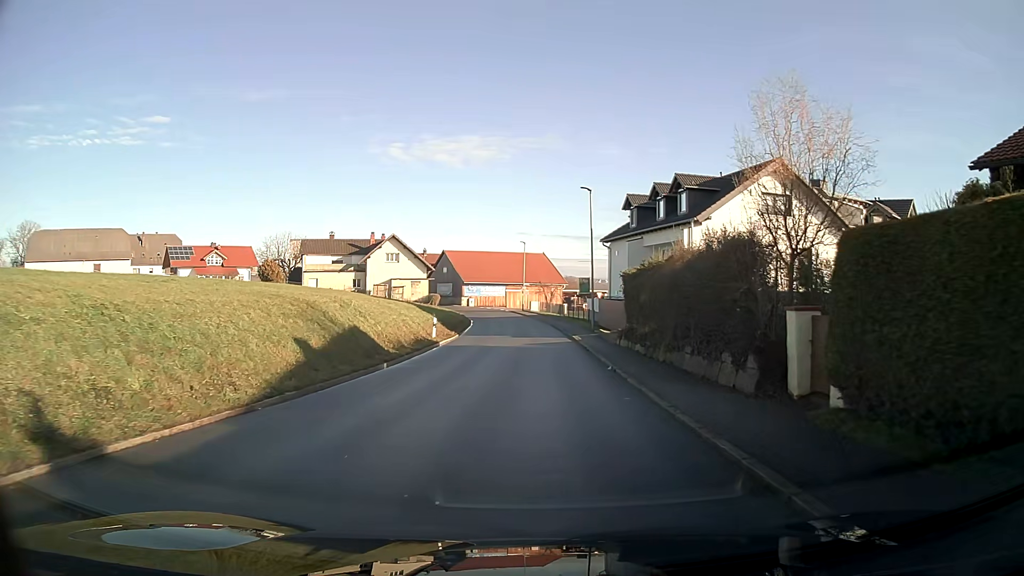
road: tertiary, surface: asphalt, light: Day
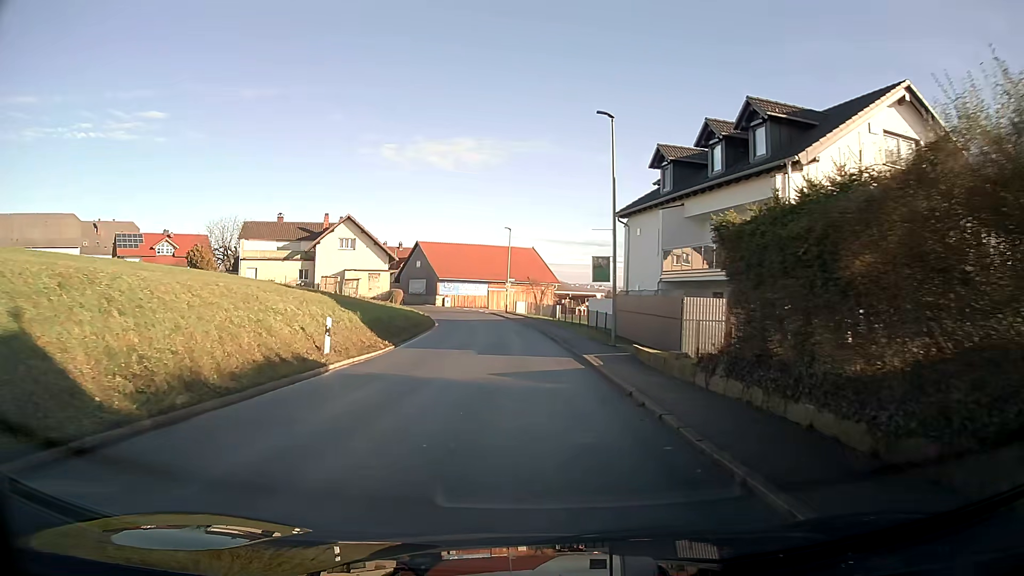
(+0.2, +14.9) m; +1°
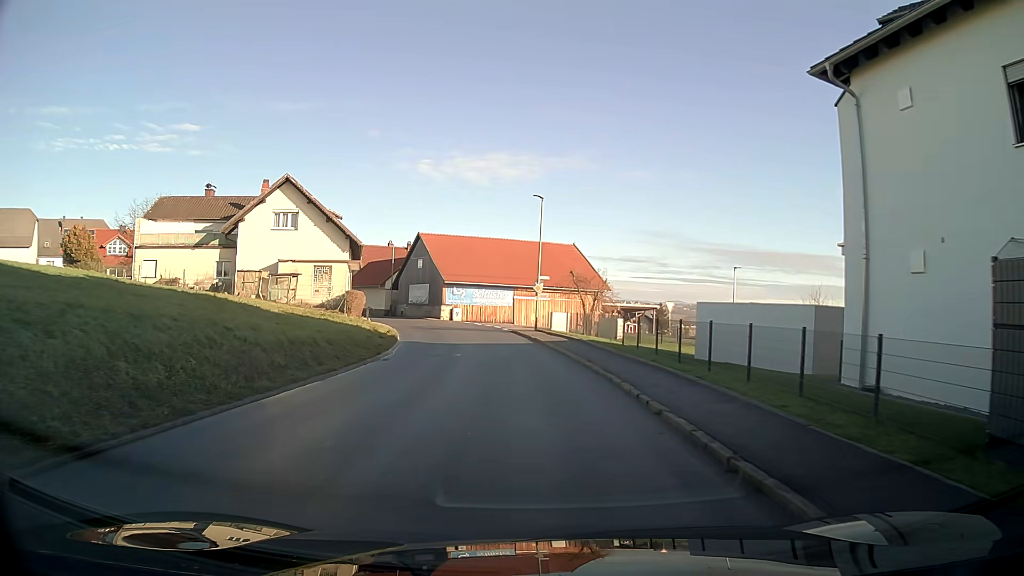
(-0.6, +23.7) m; -3°
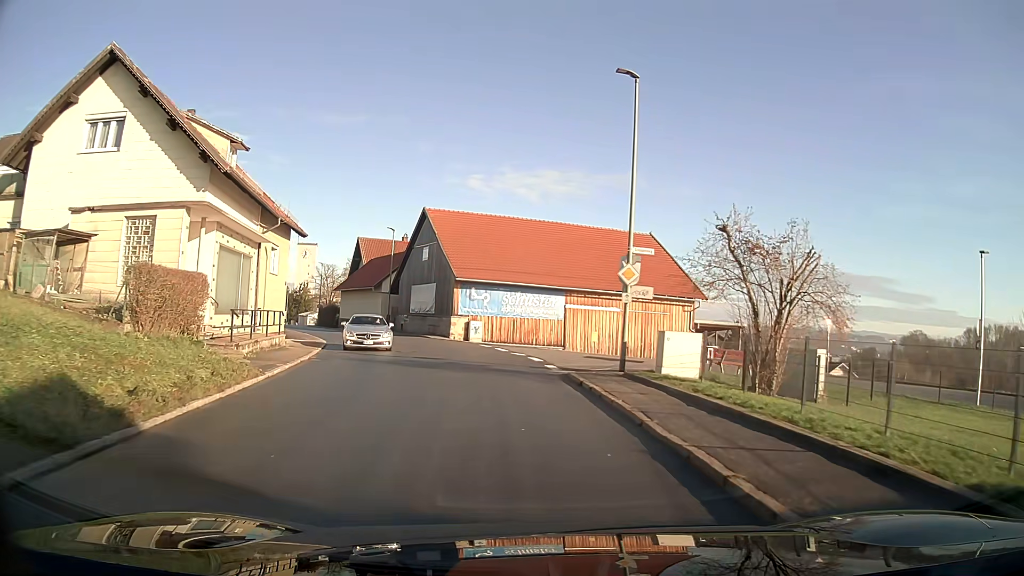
(-0.8, +22.9) m; -4°
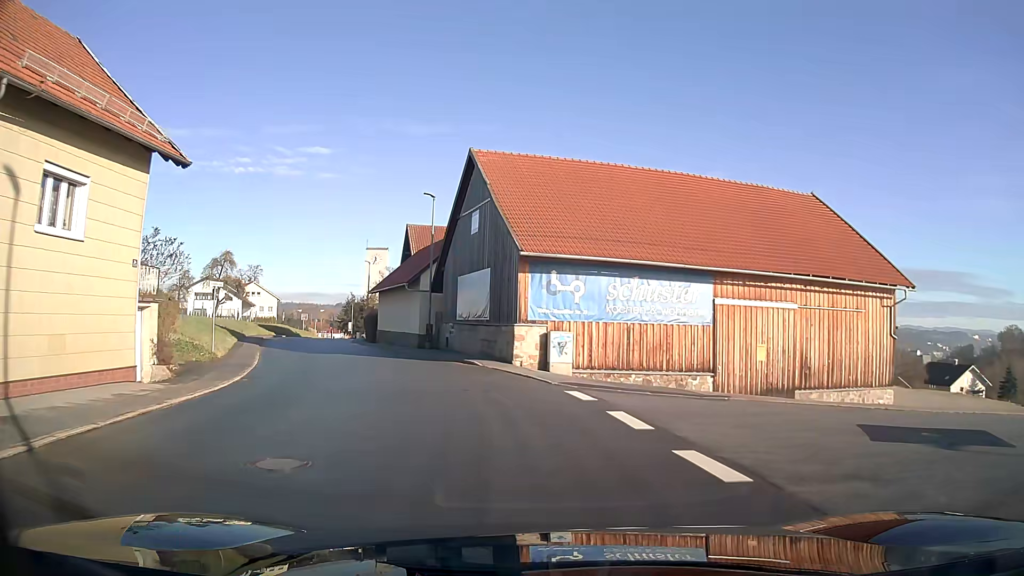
(-1.2, +18.1) m; -9°
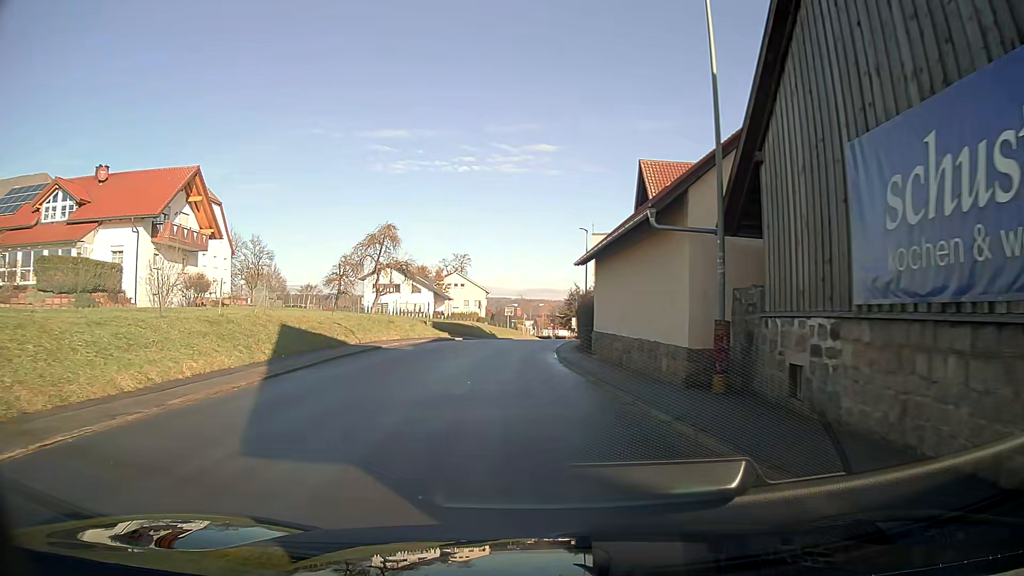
(-3.9, +22.5) m; -19°
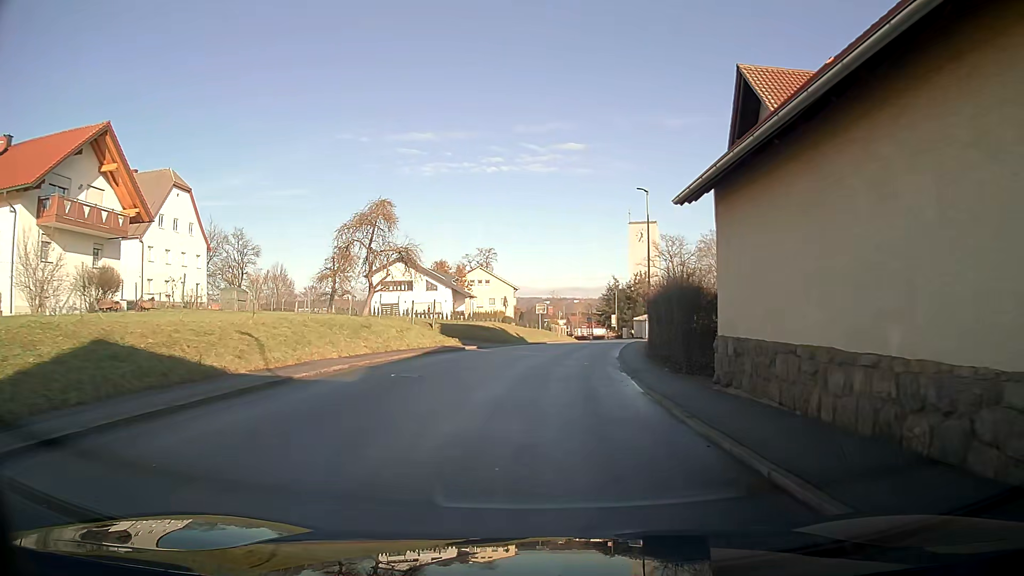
(-0.4, +14.1) m; -2°
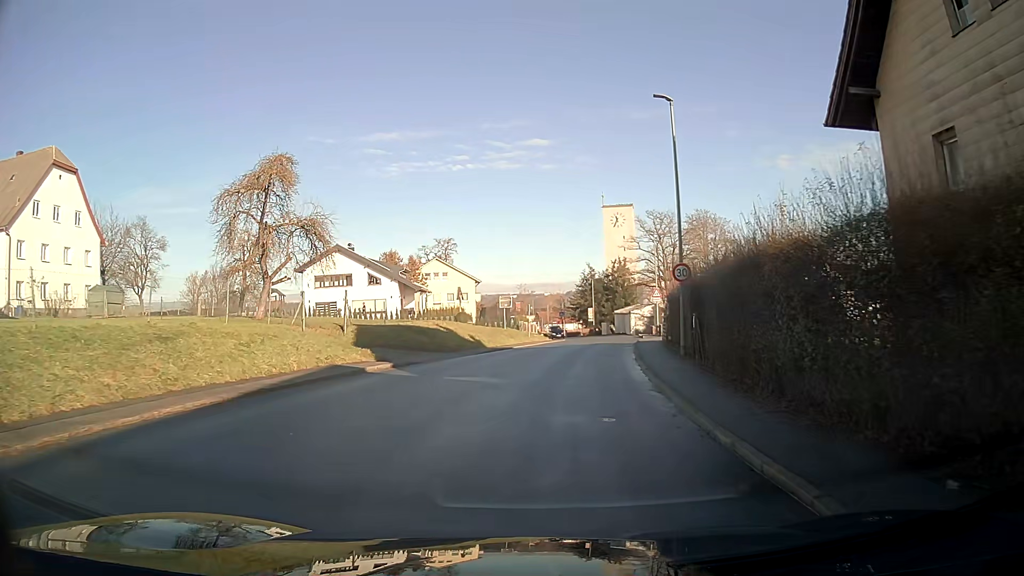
(+0.3, +14.2) m; +3°
(0, +10) (+1, +20) (+2, +30) (+4, +40) (+5, +50) (+7, +60) (+7, +70) (+7, +80) (+5, +89) (+3, +99) m
